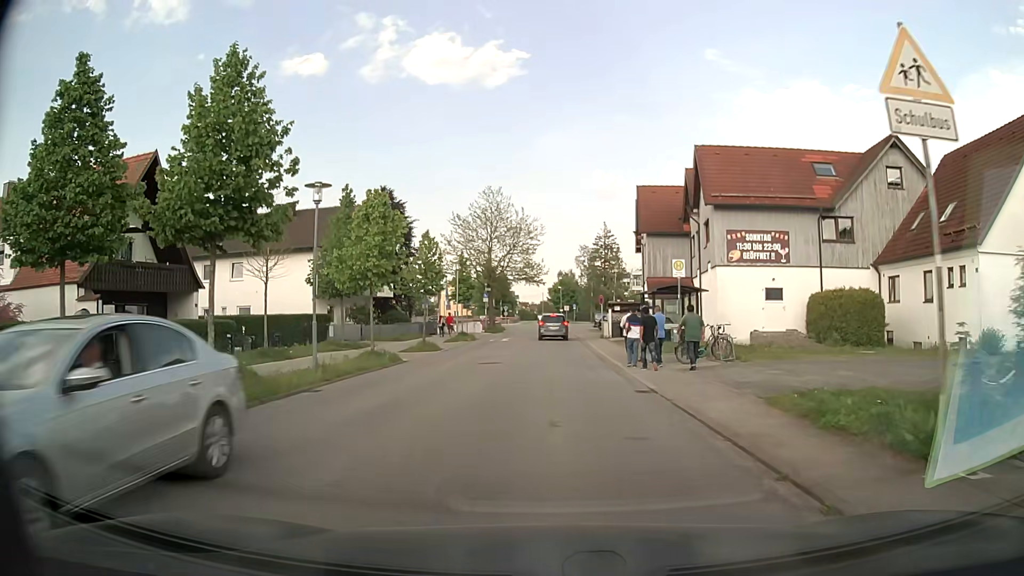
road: unclassified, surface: asphalt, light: Day
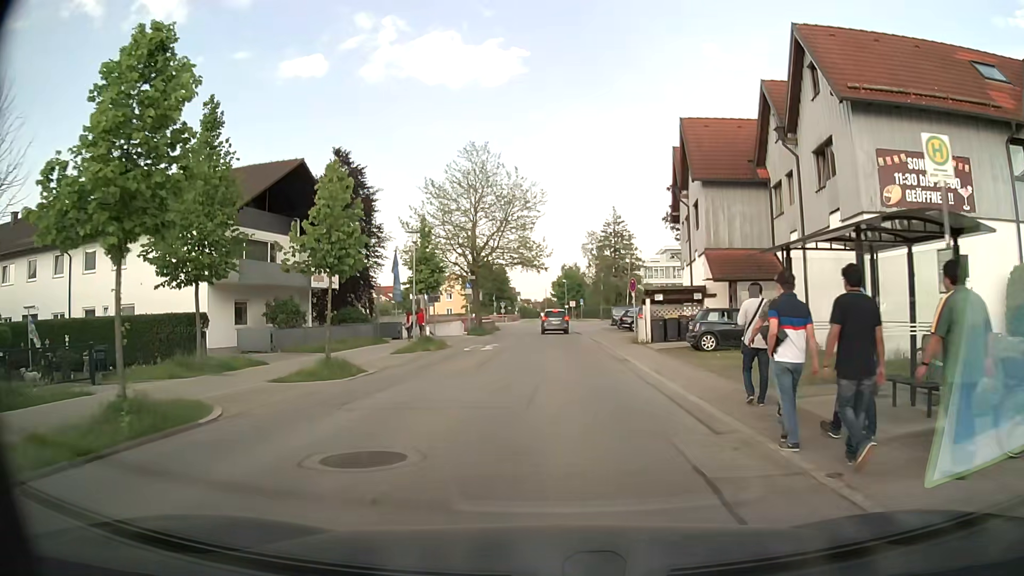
(0.0, +14.9) m; 0°
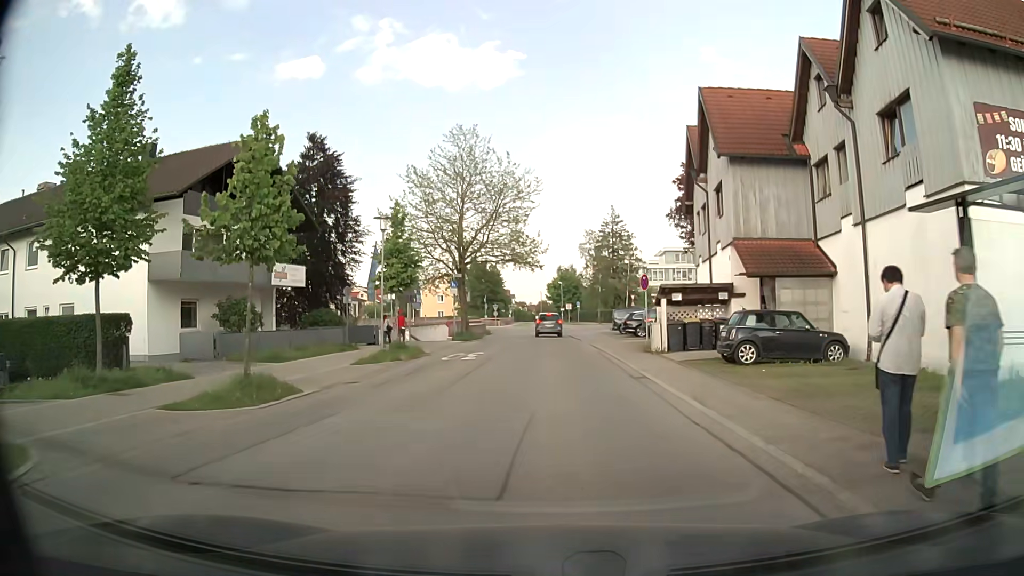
(0.0, +4.8) m; 0°
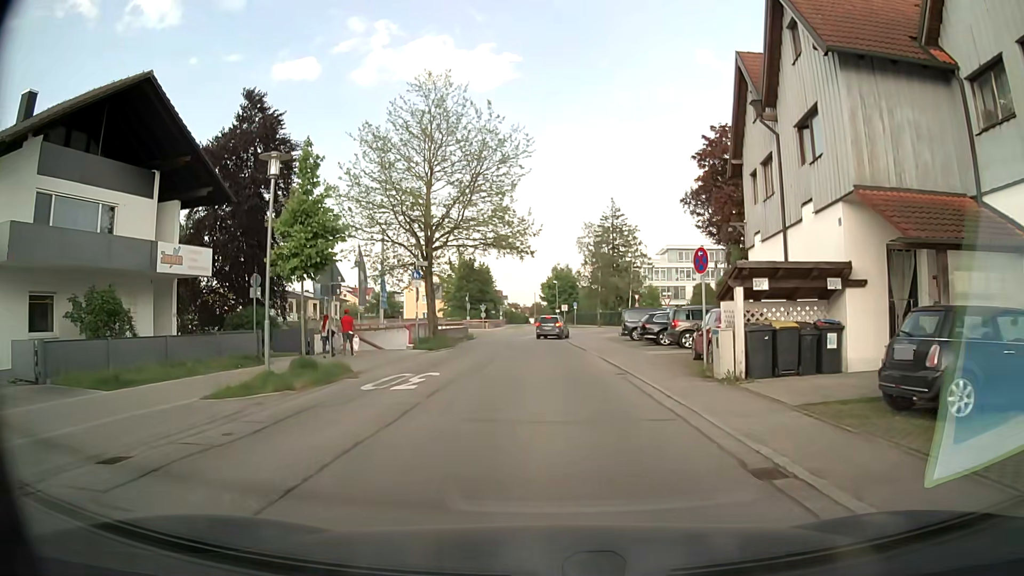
(+0.1, +9.7) m; -1°
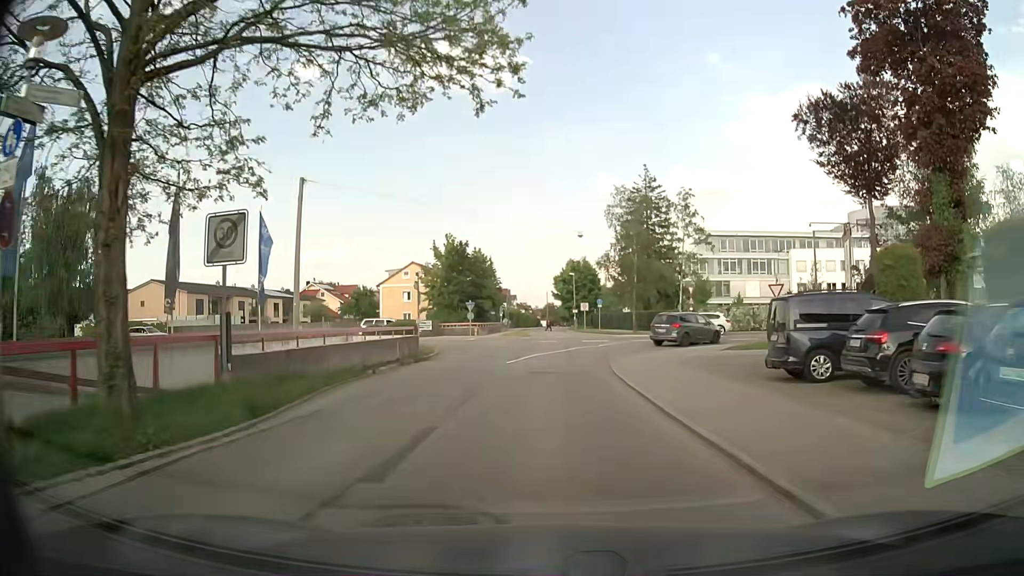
(+0.4, +24.7) m; 0°
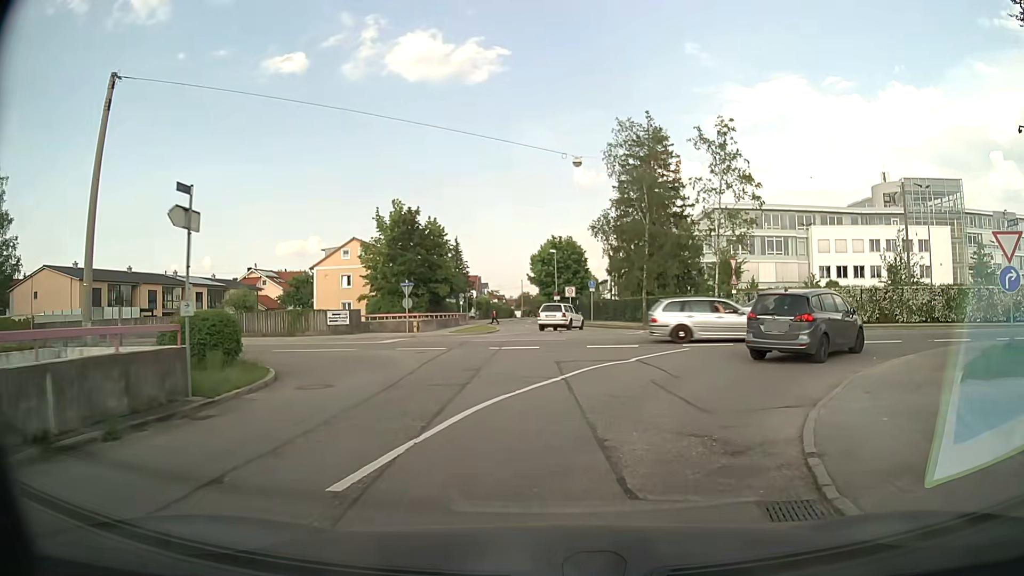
(+0.2, +18.2) m; +3°
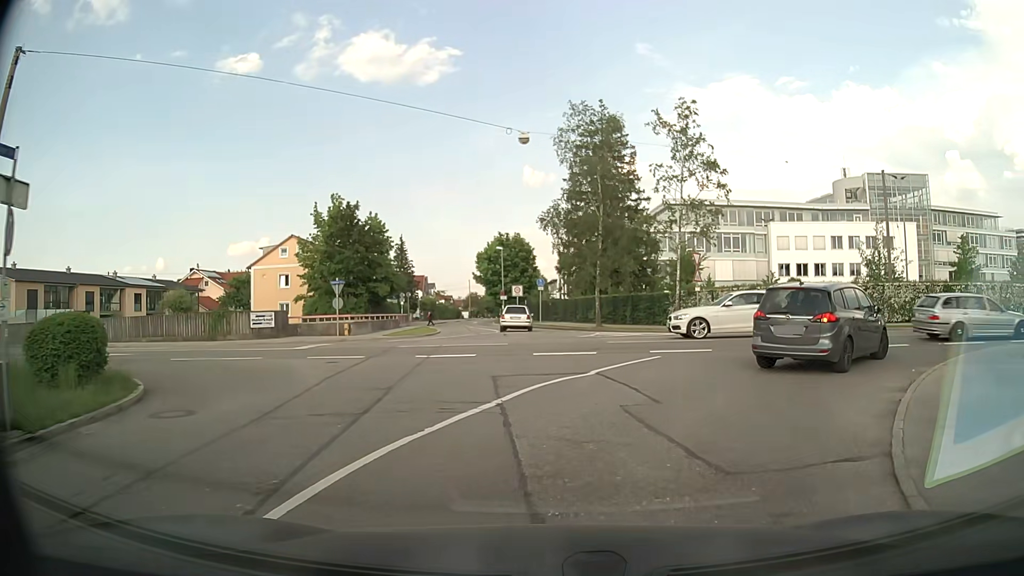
(+0.1, +3.4) m; +3°
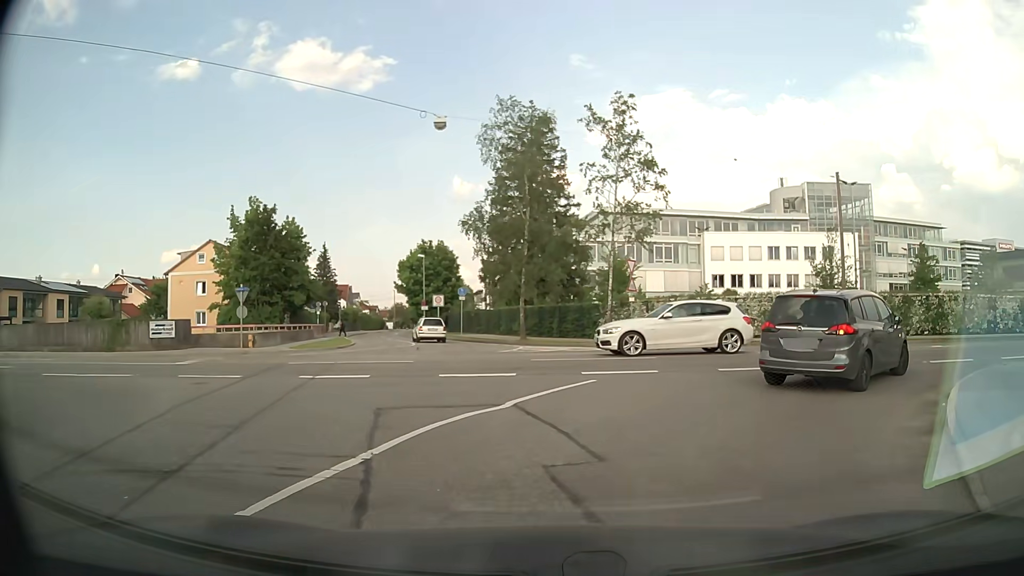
(+0.2, +2.9) m; +8°
